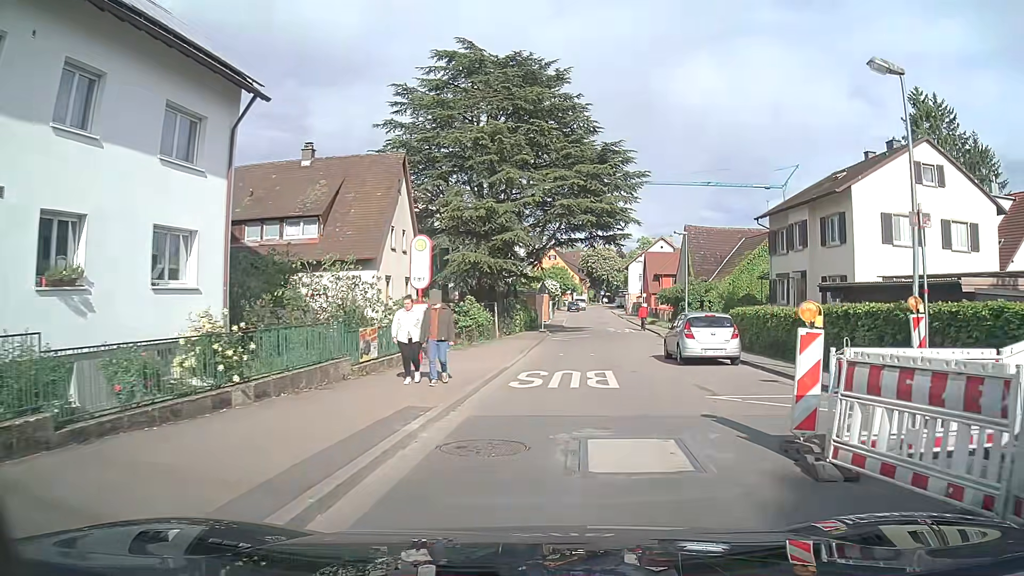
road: tertiary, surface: asphalt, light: Day
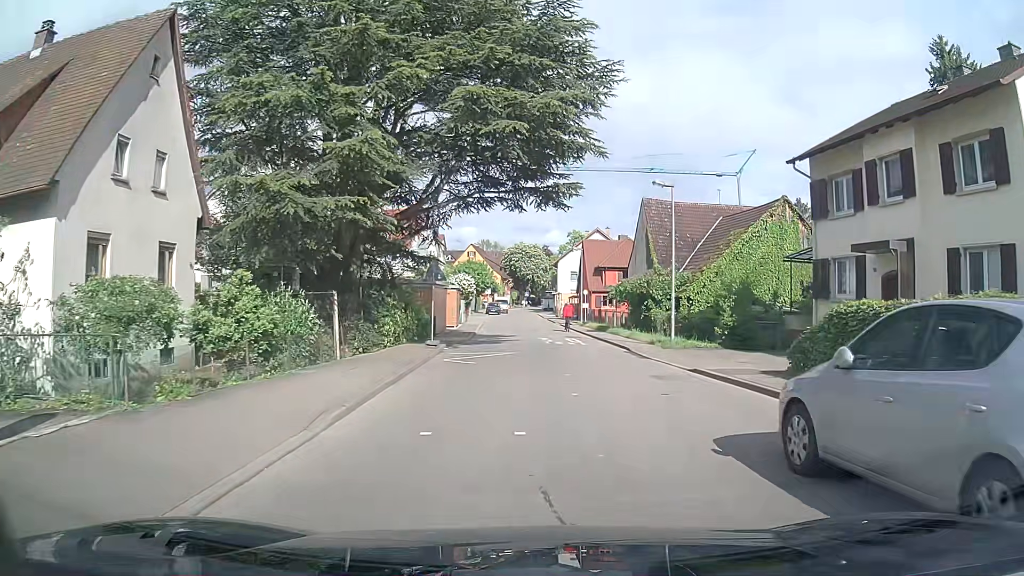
(+0.8, +16.1) m; +5°
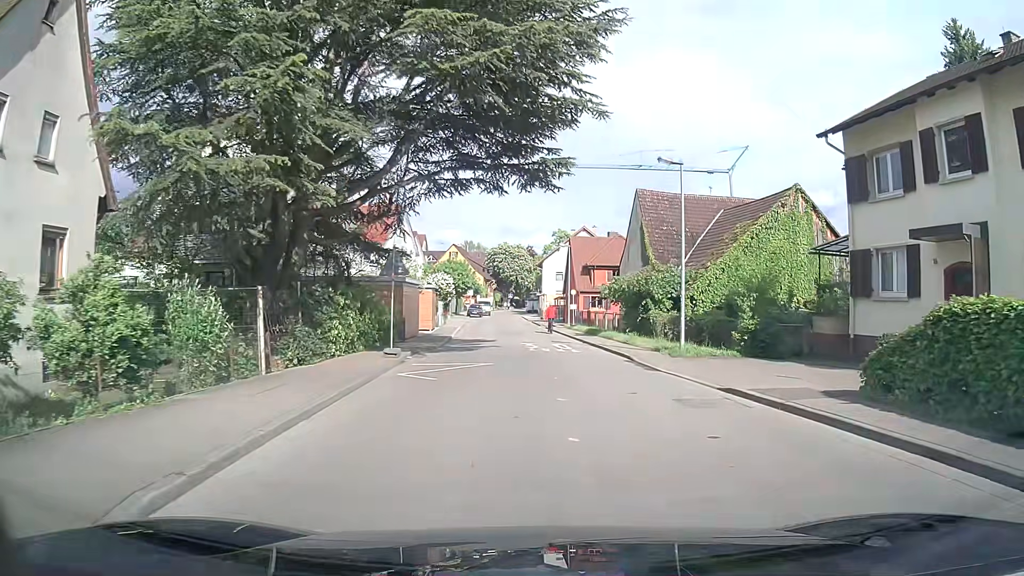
(0.0, +4.1) m; +2°
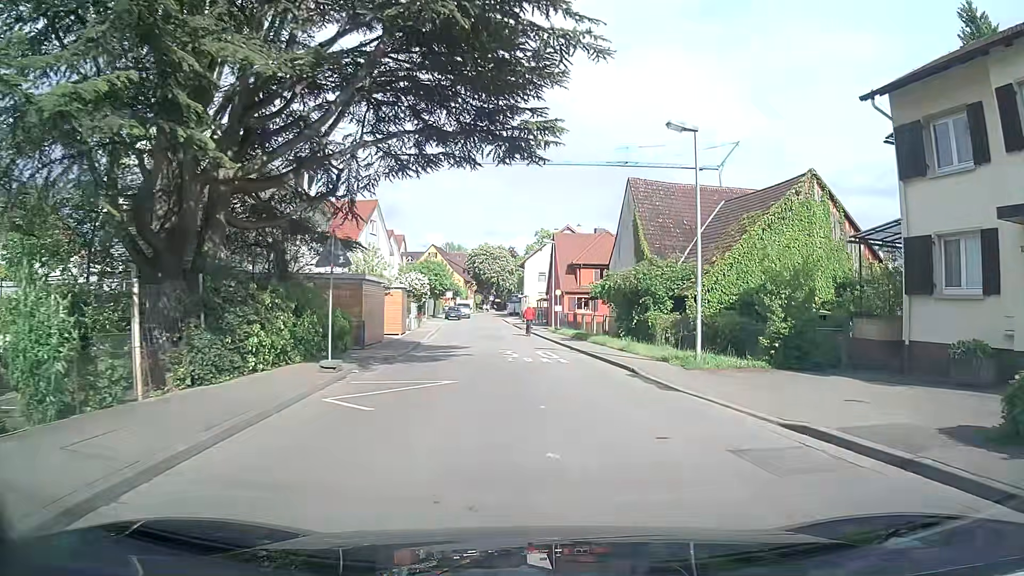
(0.0, +4.2) m; +2°
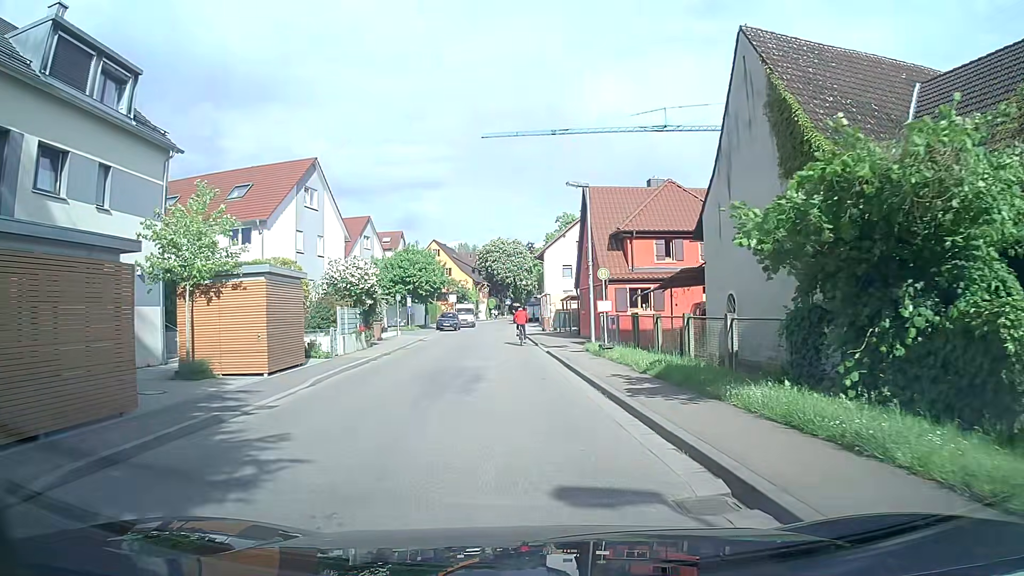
(+0.1, +20.9) m; -3°
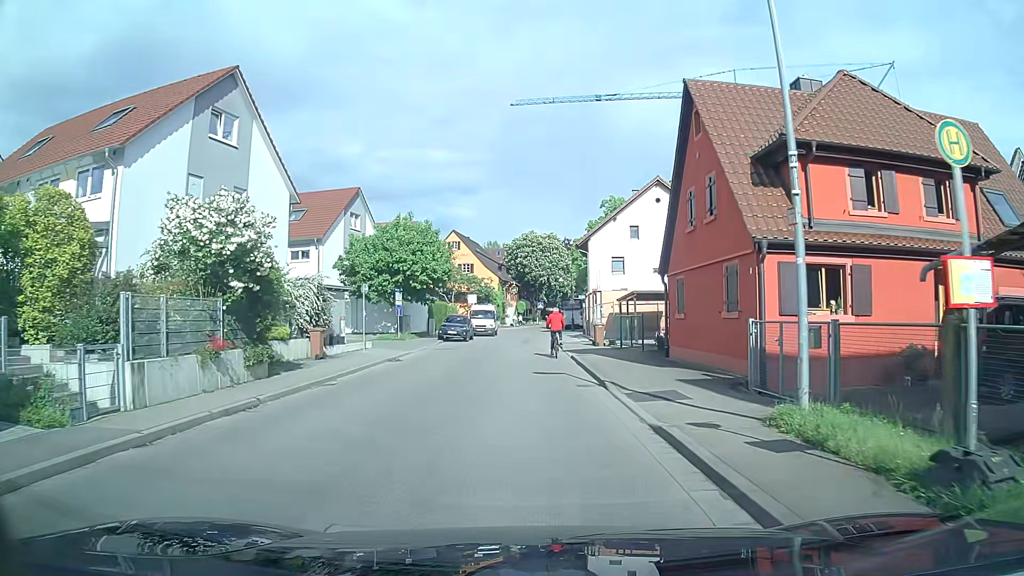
(-0.2, +16.6) m; -1°
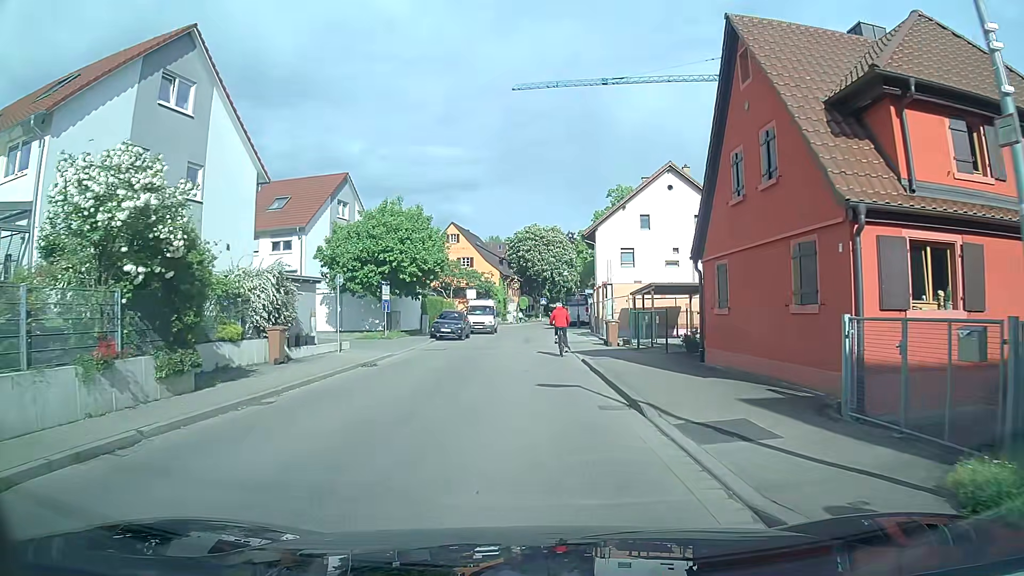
(-0.1, +4.0) m; 0°
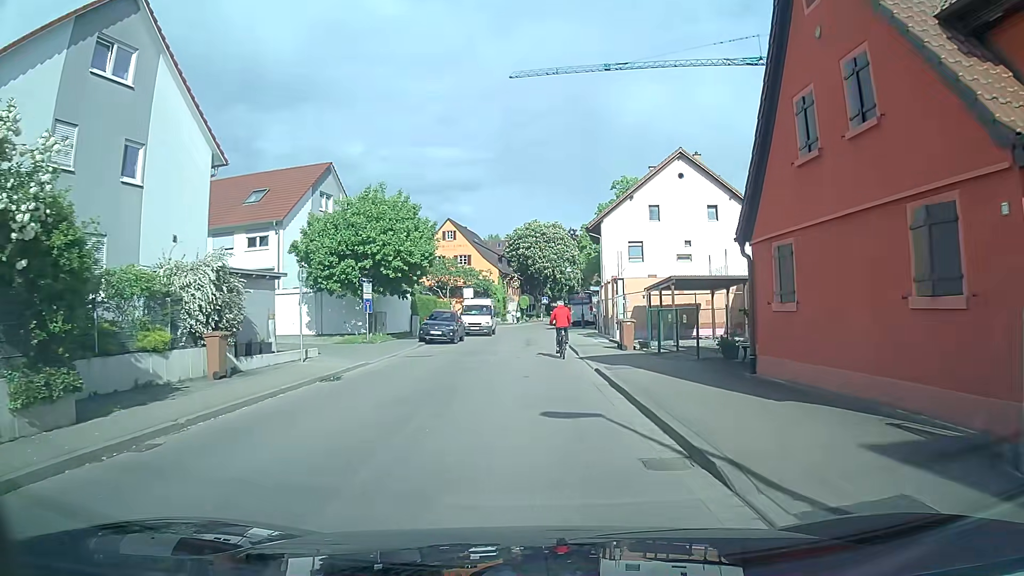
(-0.1, +3.9) m; 0°
(0, +10) (0, +20) (-1, +30) (-1, +40) (-1, +50) (-1, +60) (0, +70) (+1, +80) (+4, +90) (+8, +99) m
